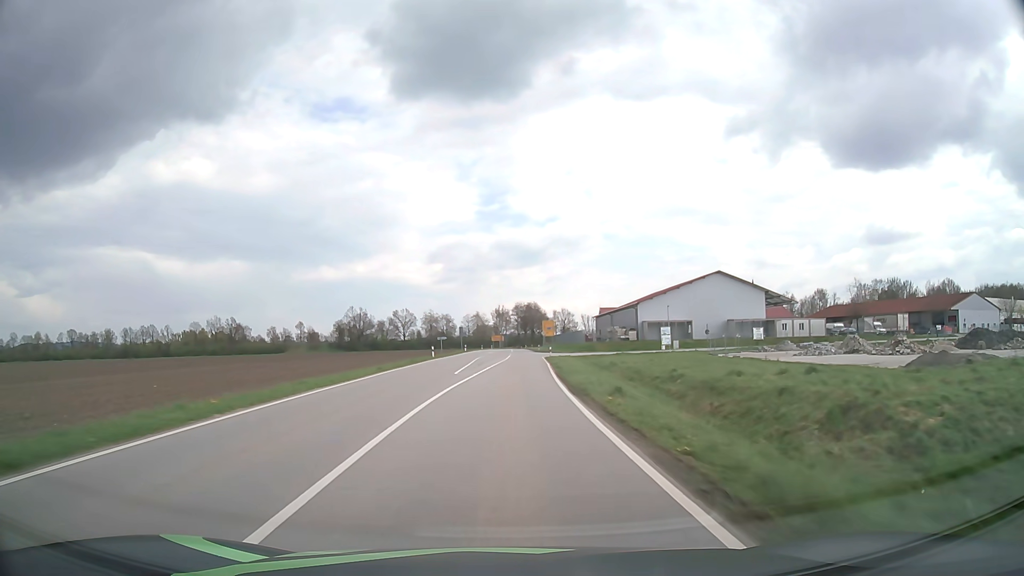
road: tertiary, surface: asphalt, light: Day
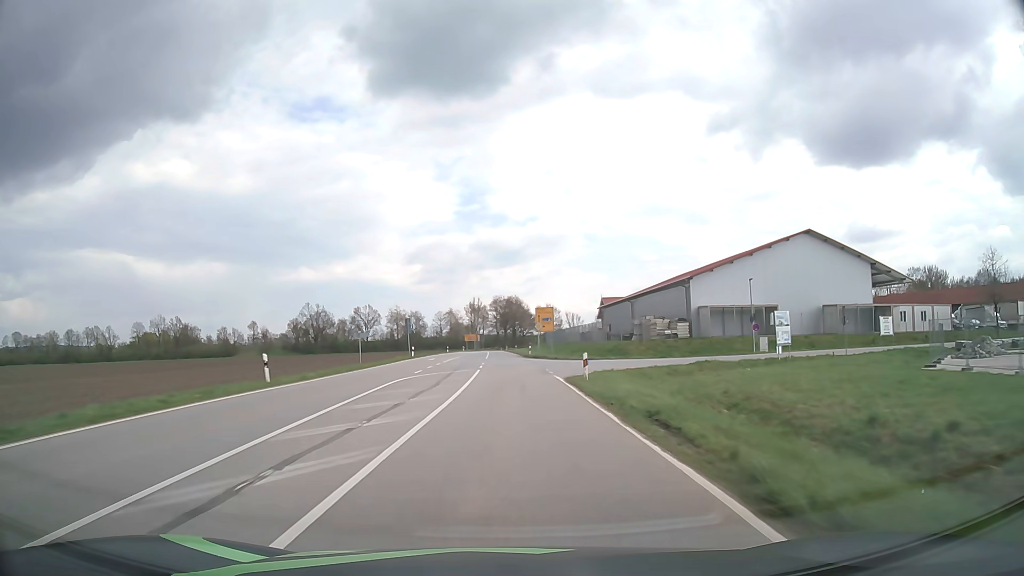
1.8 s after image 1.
(+0.7, +38.7) m; +2°
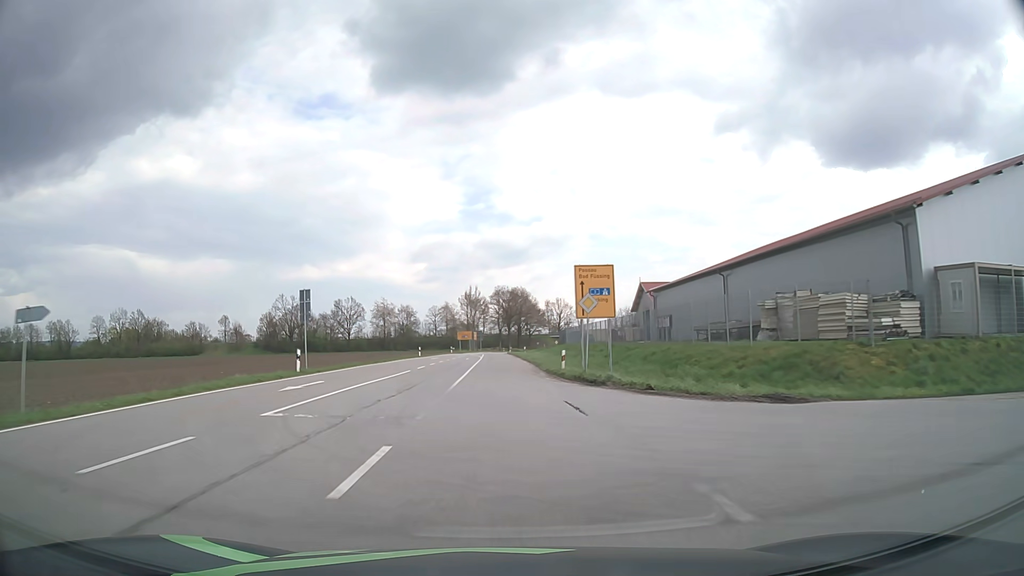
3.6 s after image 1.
(0.0, +36.6) m; 0°
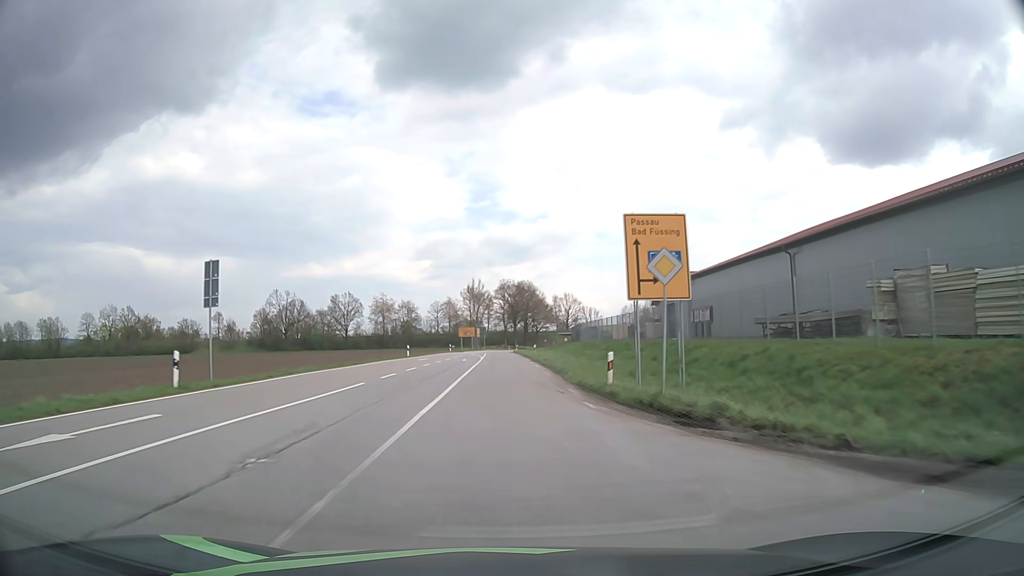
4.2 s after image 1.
(-0.1, +11.7) m; -1°
